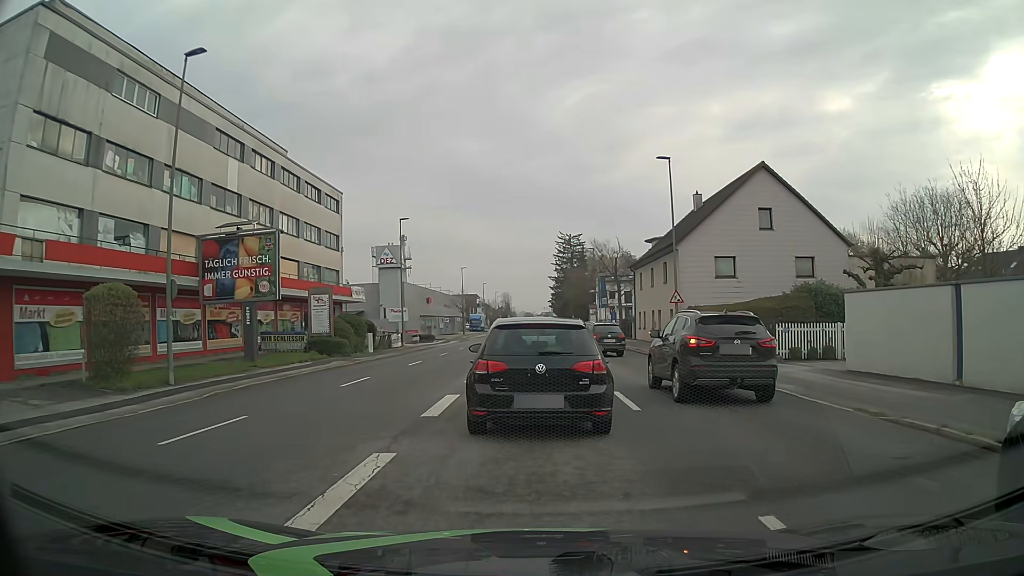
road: tertiary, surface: asphalt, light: Day
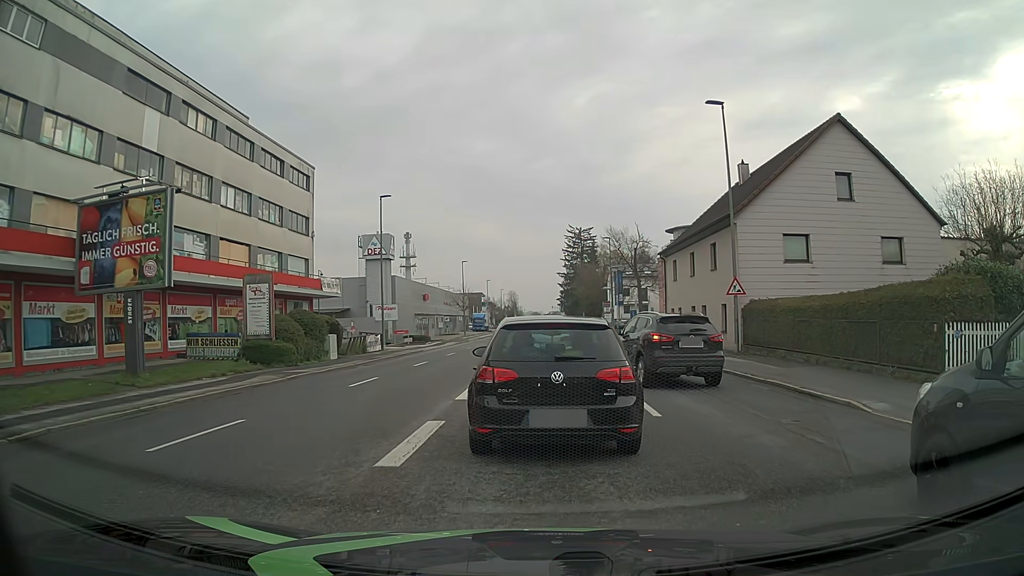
(0.0, +9.4) m; 0°
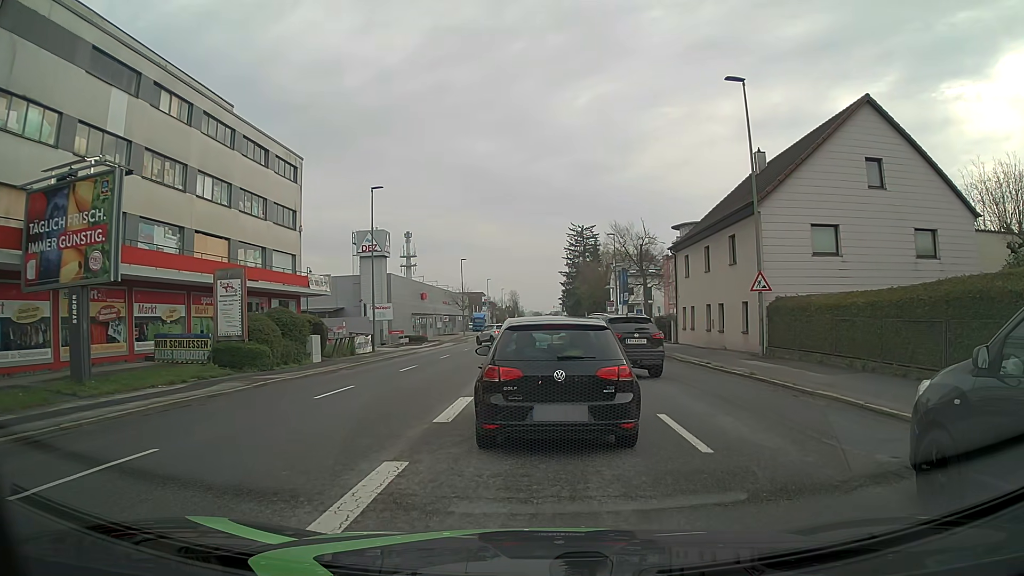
(-0.1, +2.9) m; -2°
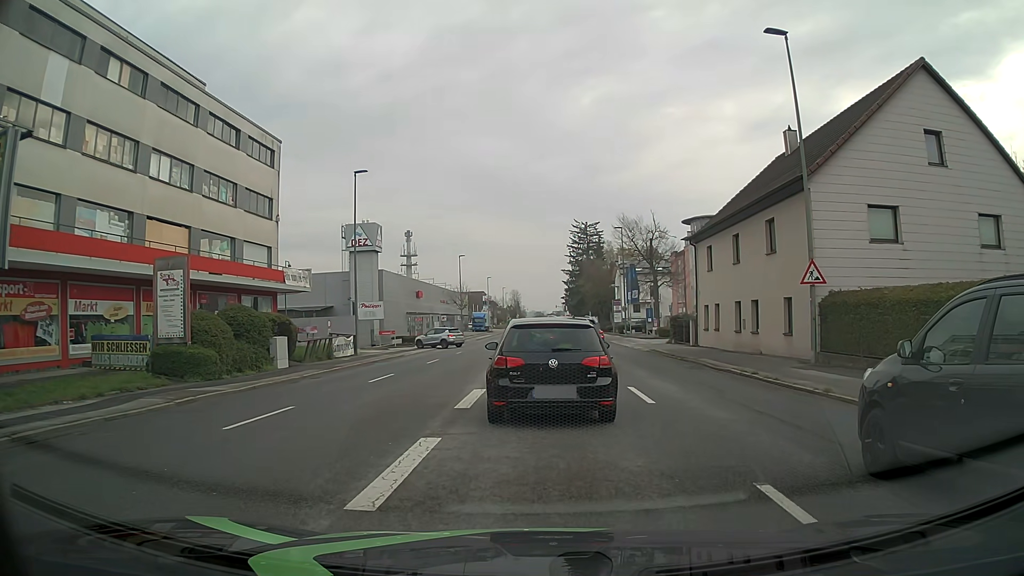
(+0.1, +4.6) m; +1°
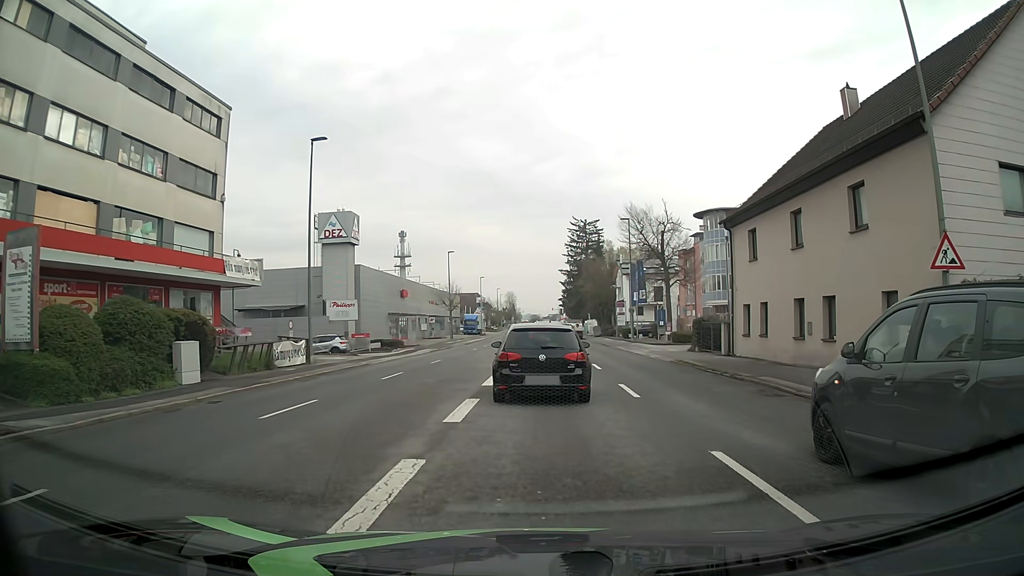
(0.0, +7.4) m; +1°
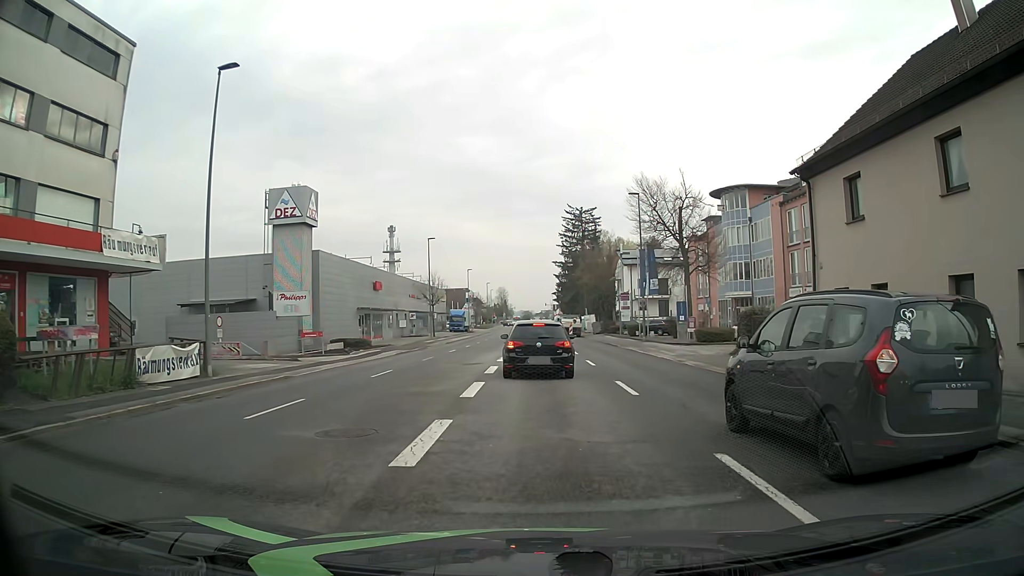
(0.0, +9.4) m; 0°
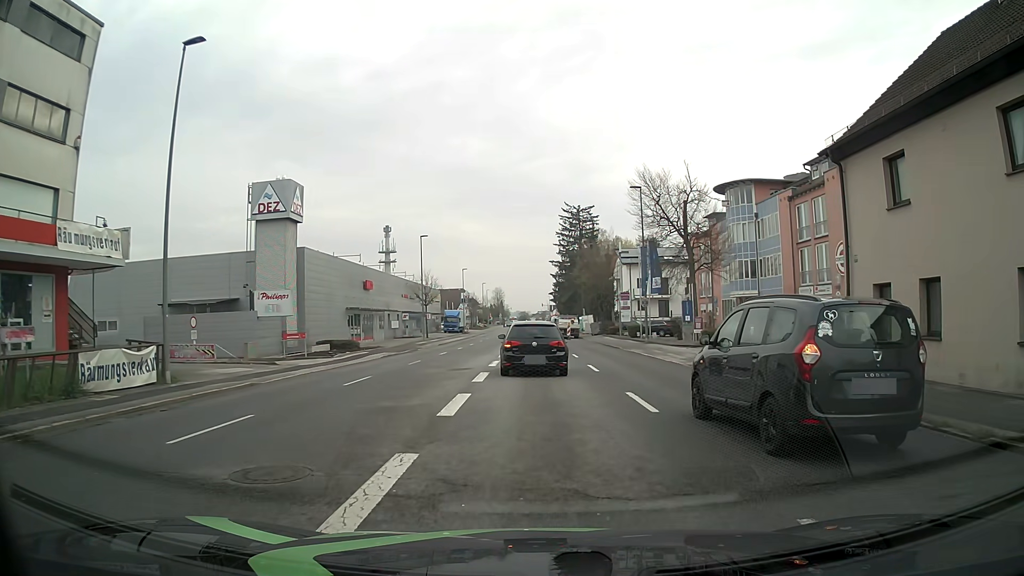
(0.0, +2.5) m; +1°
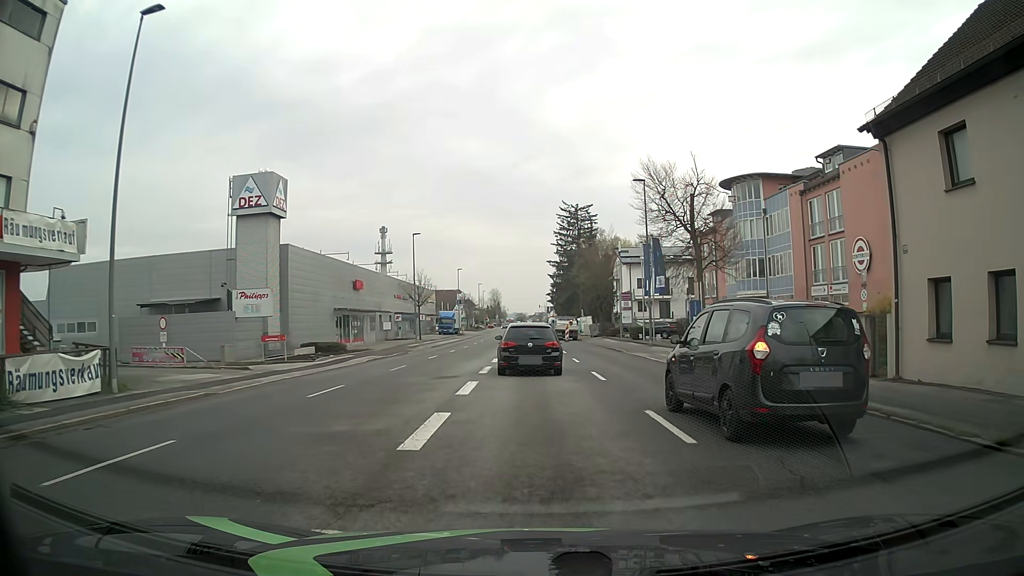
(0.0, +2.7) m; 0°
(0, +10) (0, +20) (0, +30) (-1, +40) (-1, +50) (-1, +60) (-1, +70) (-1, +80) (-2, +90) (-2, +100) m
